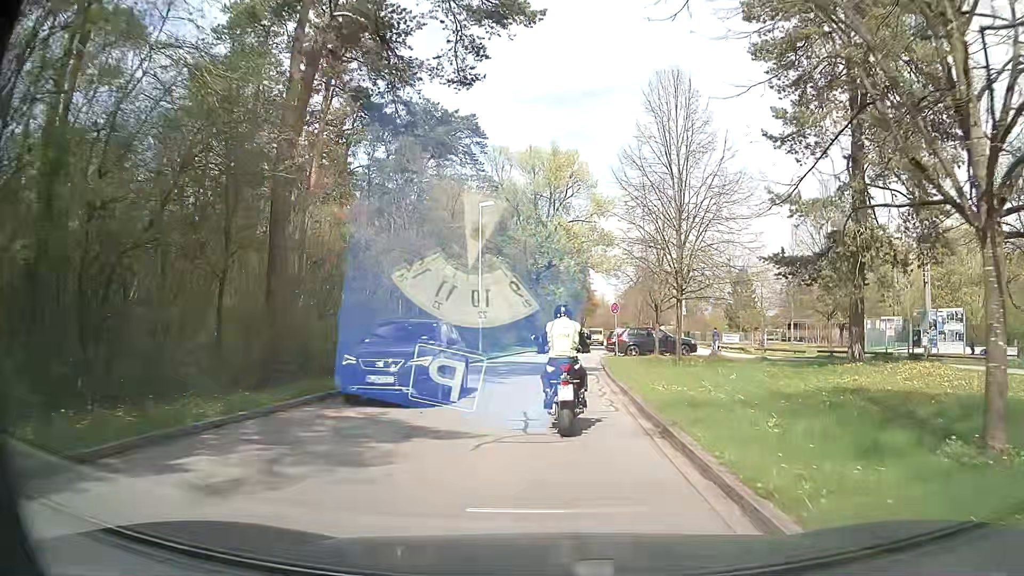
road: unclassified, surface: asphalt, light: Day
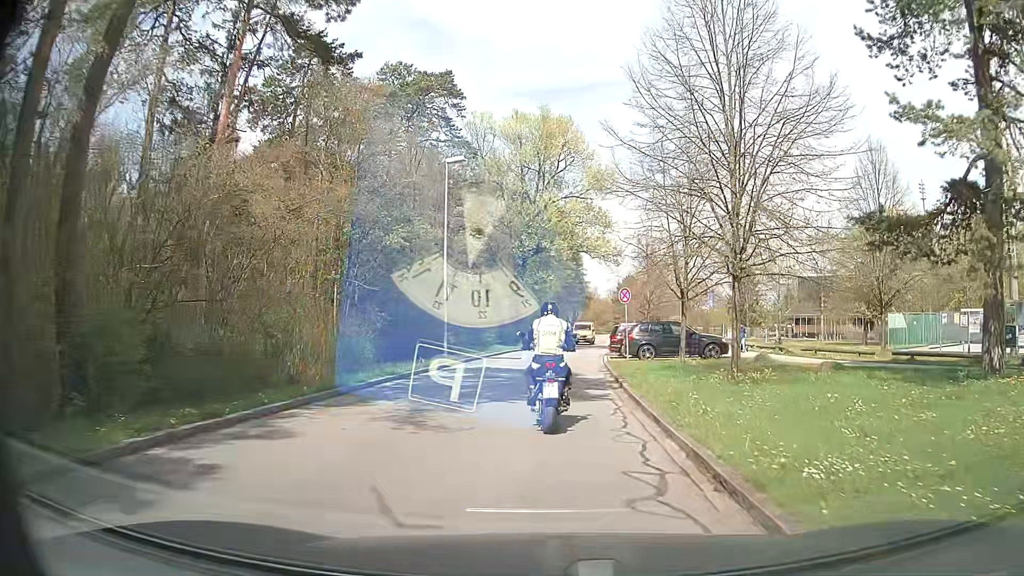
(+0.1, +8.8) m; +1°
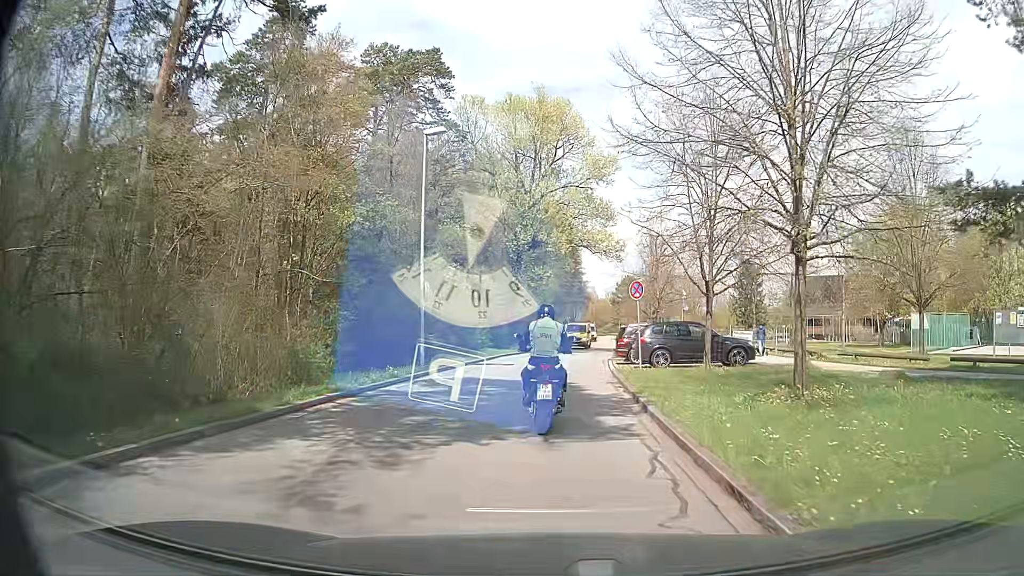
(0.0, +4.4) m; +1°
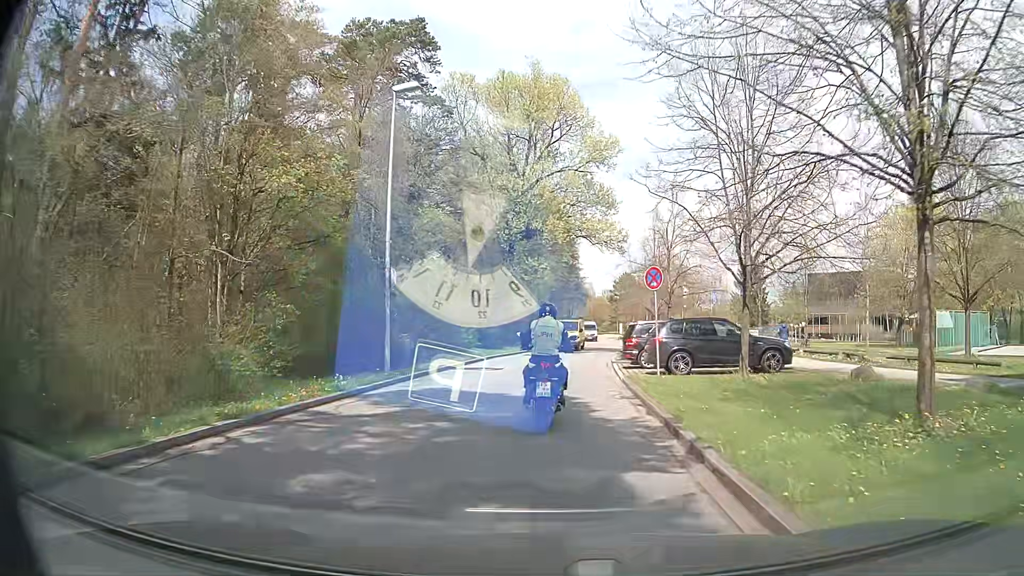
(0.0, +4.4) m; +1°
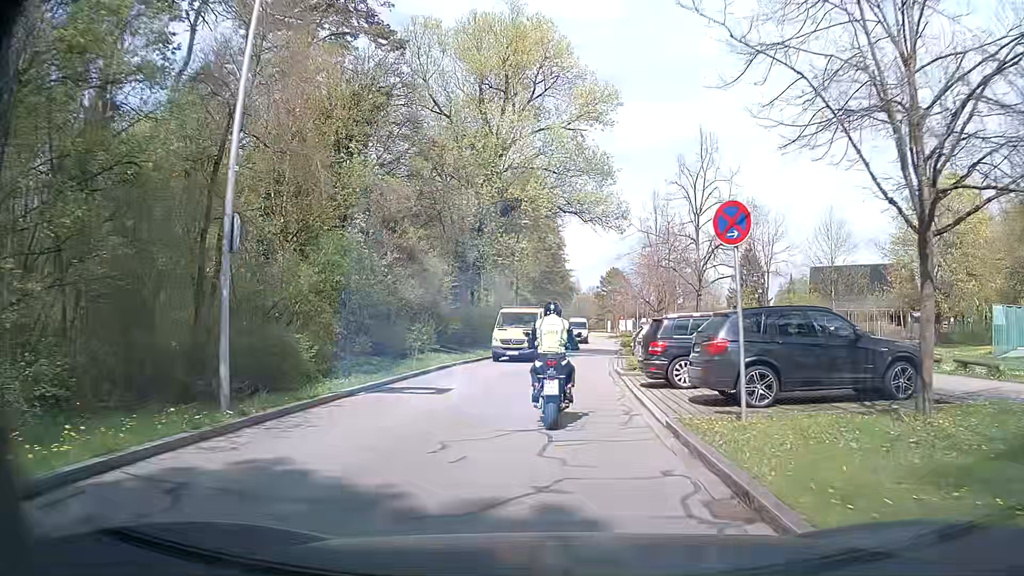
(0.0, +8.9) m; 0°
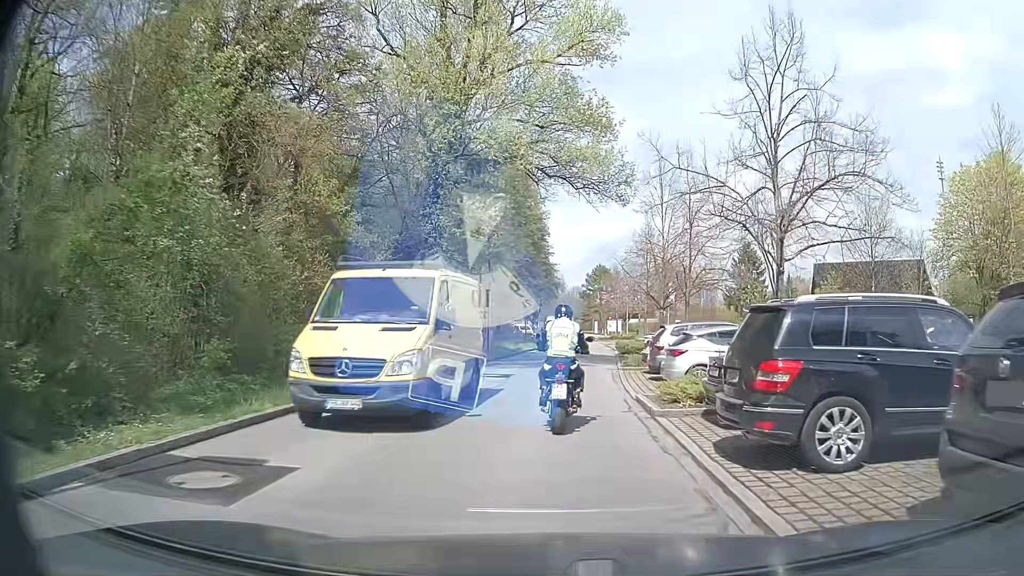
(+0.1, +8.9) m; +2°
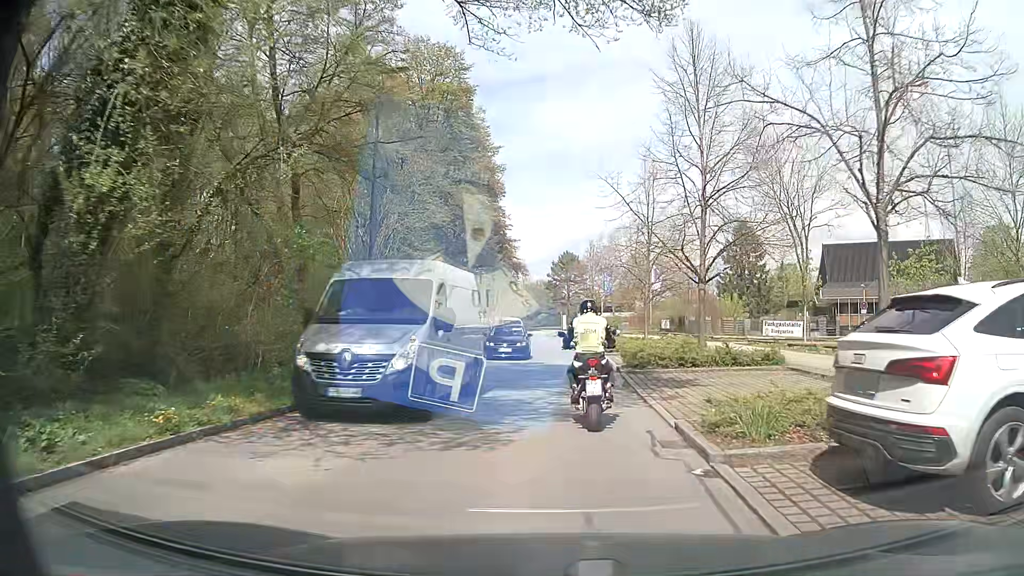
(+0.4, +17.2) m; +3°
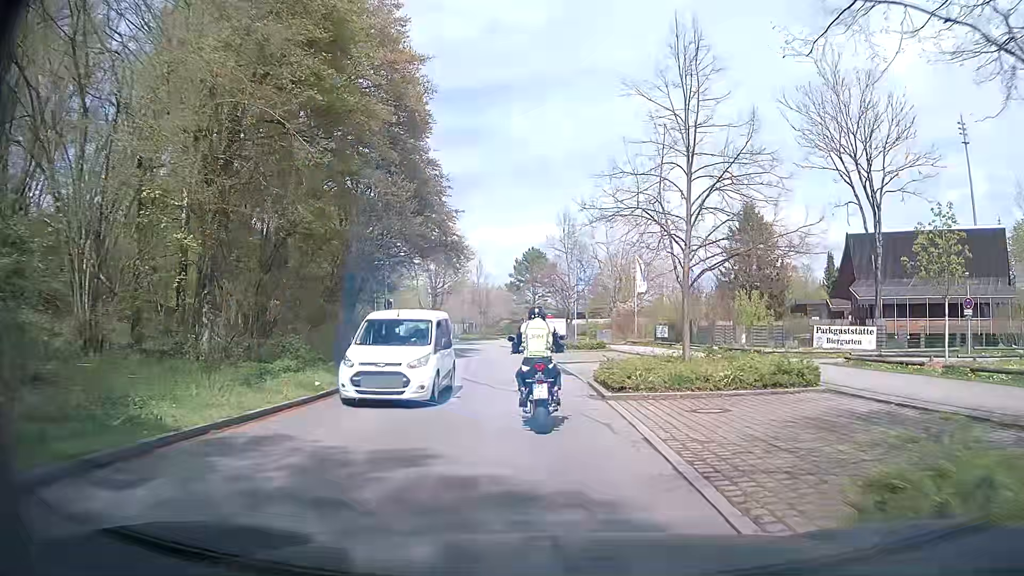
(+0.5, +17.8) m; +2°
(0, +10) (0, +20) (-1, +30) (-2, +40) (-4, +50) (-6, +60) (-9, +69) (-12, +79) (-15, +88) (-19, +97) m
